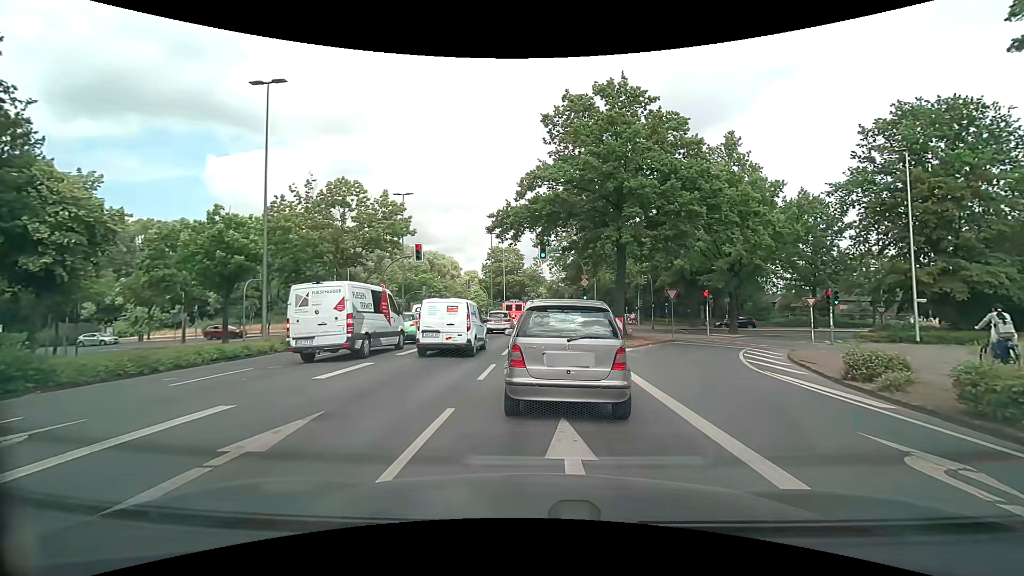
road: primary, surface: asphalt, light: Day
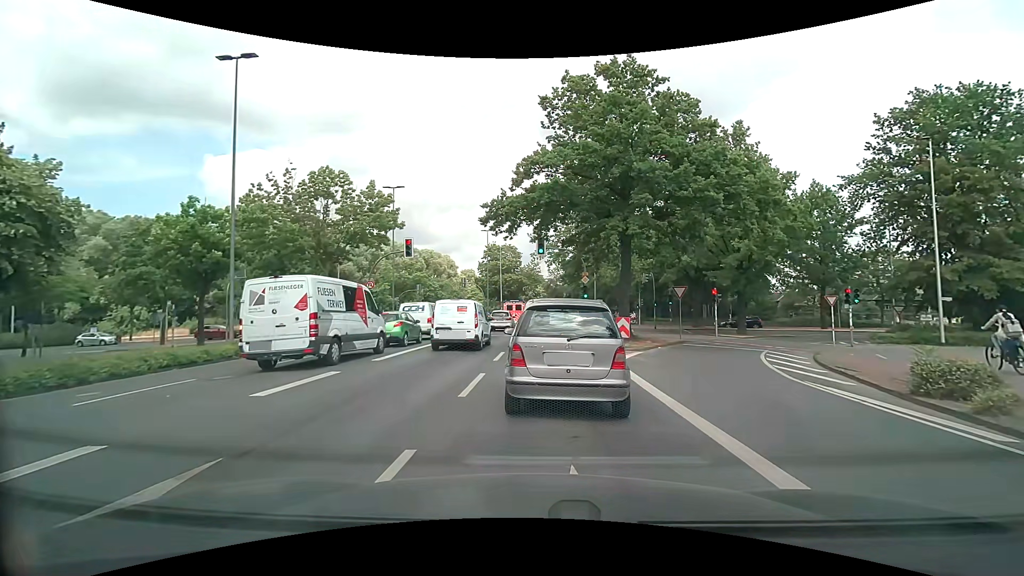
(0.0, +2.2) m; 0°
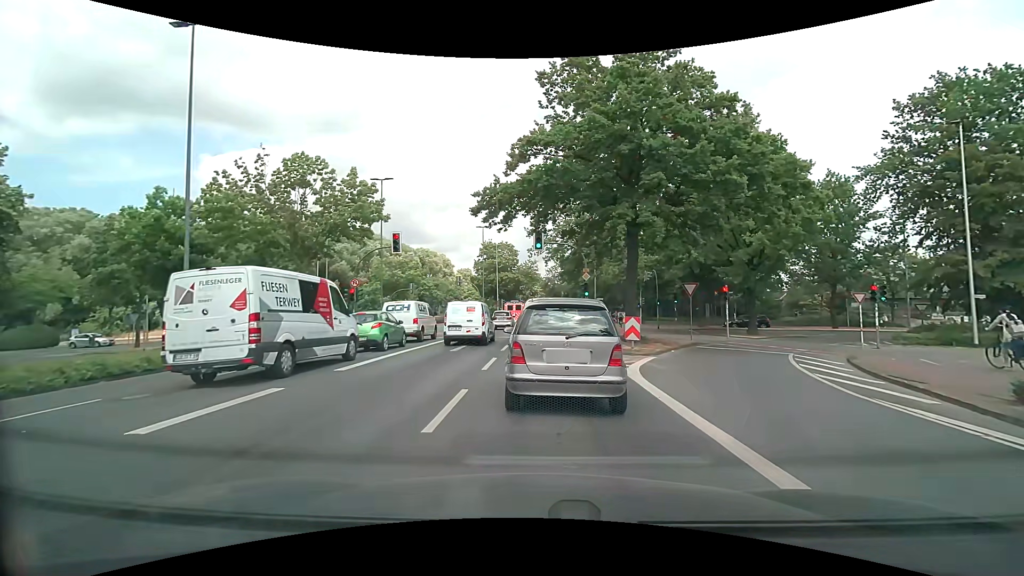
(0.0, +2.5) m; 0°
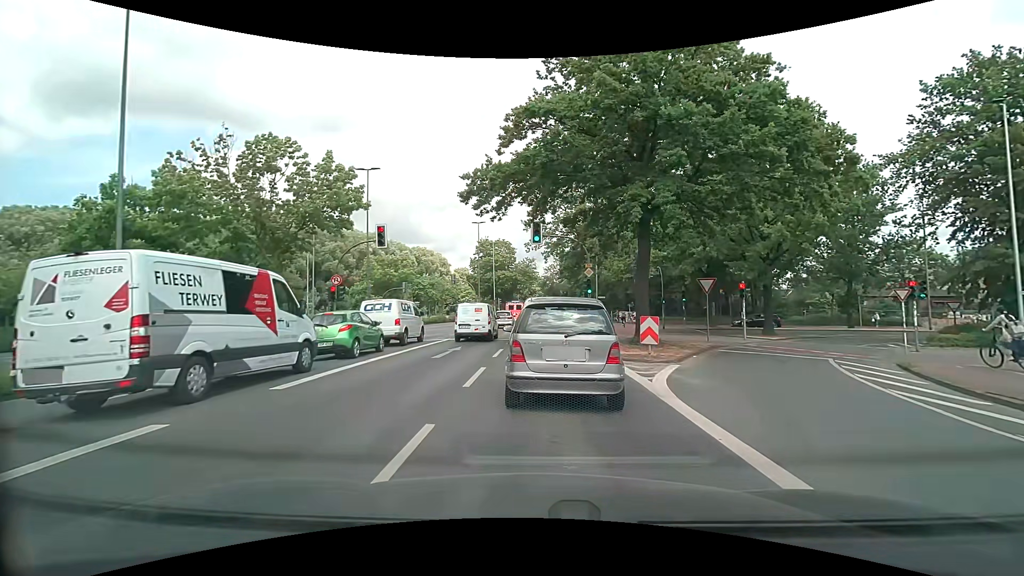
(0.0, +2.8) m; +1°
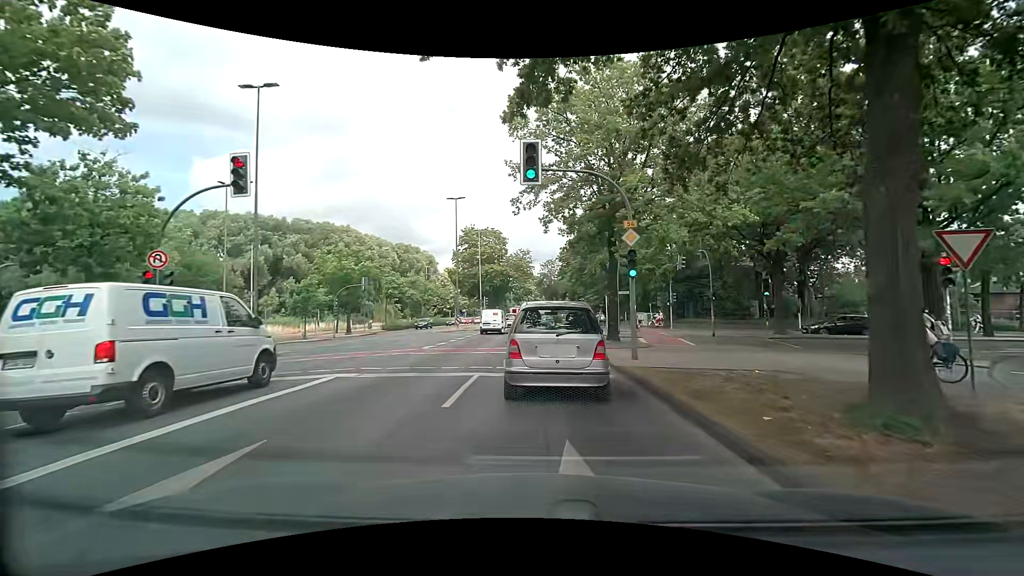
(0.0, +14.2) m; 0°
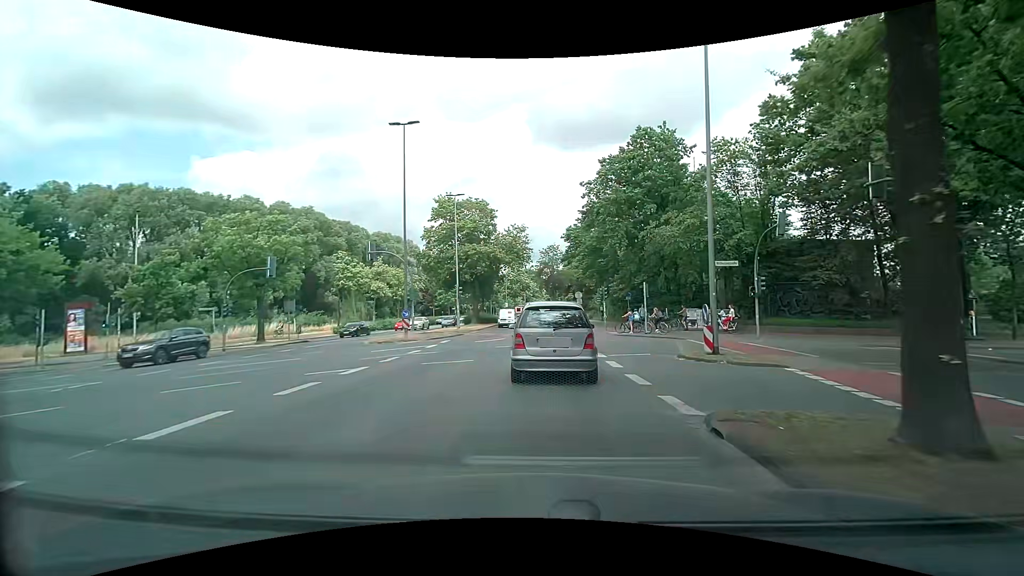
(0.0, +18.3) m; 0°
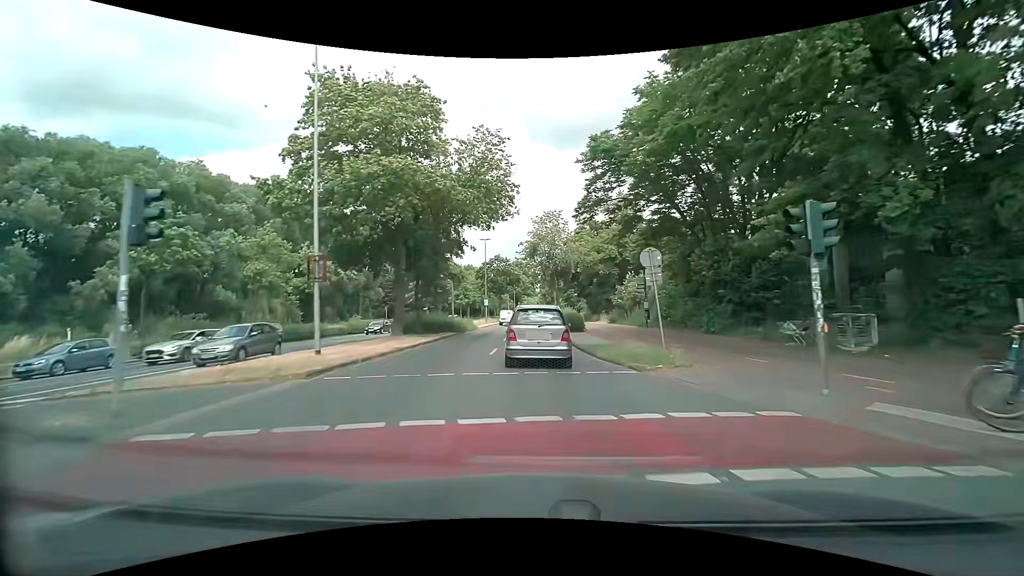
(+0.2, +28.7) m; +1°
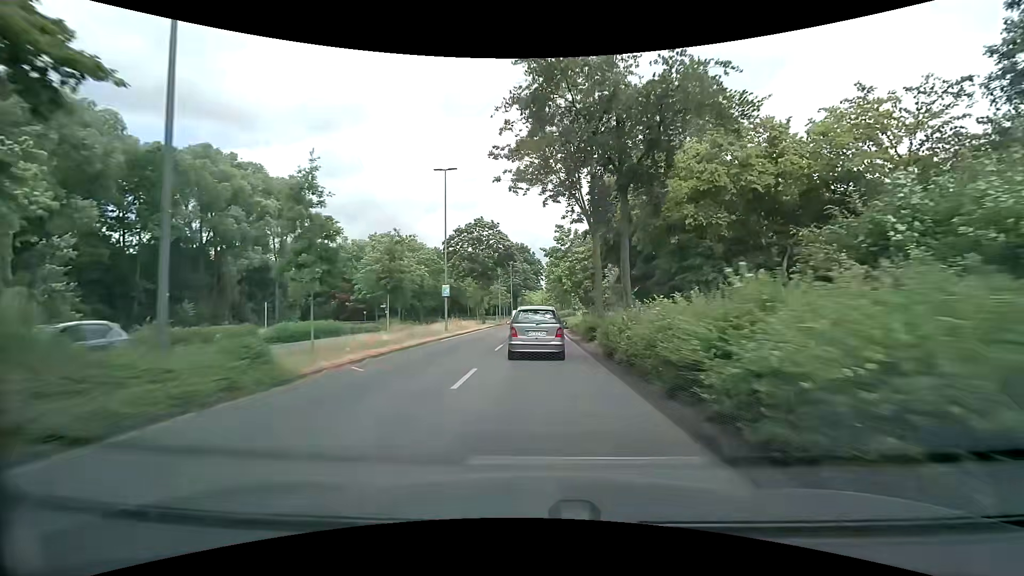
(-0.2, +34.8) m; -1°
(0, +10) (0, +20) (0, +30) (0, +40) (+1, +50) (+1, +60) (+1, +70) (+1, +80) (+2, +90) (+2, +100) m
